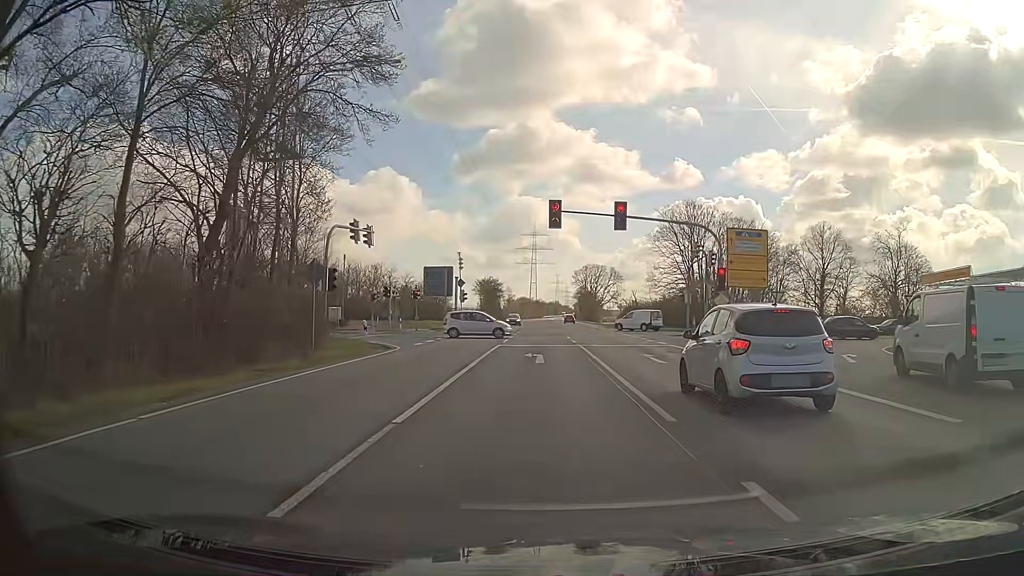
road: secondary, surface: asphalt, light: Day
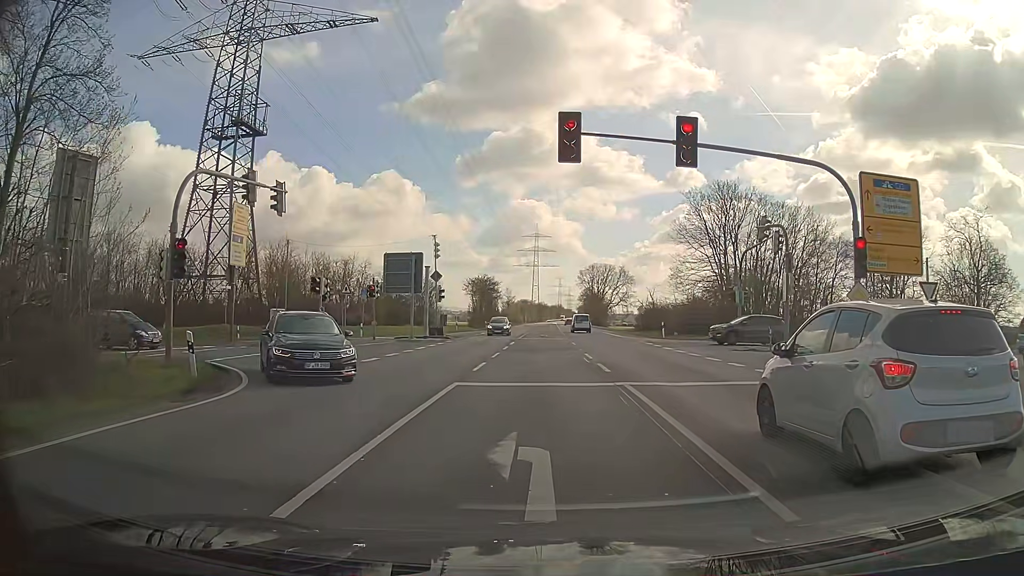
(0.0, +14.6) m; +1°
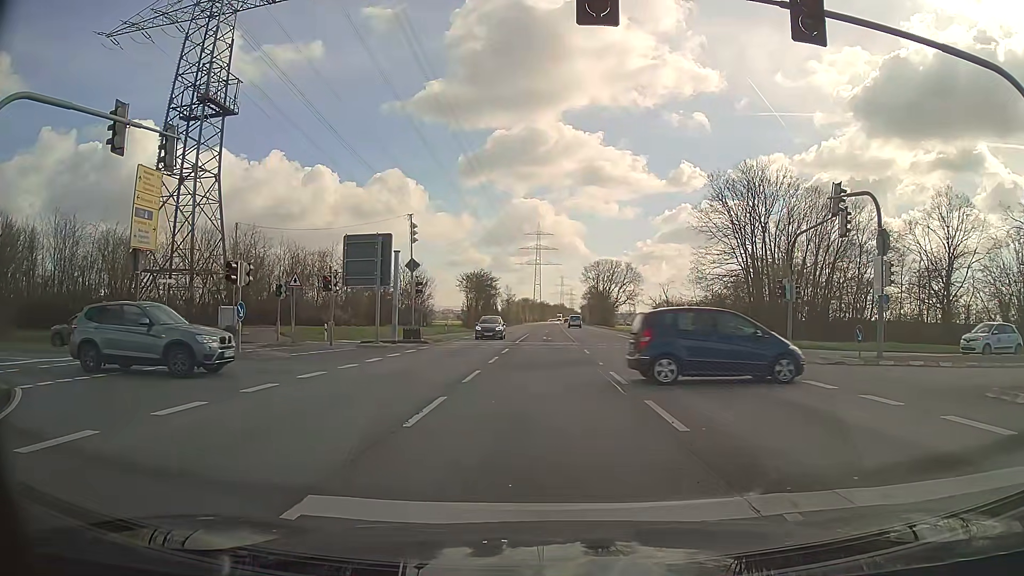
(-0.2, +8.7) m; -1°
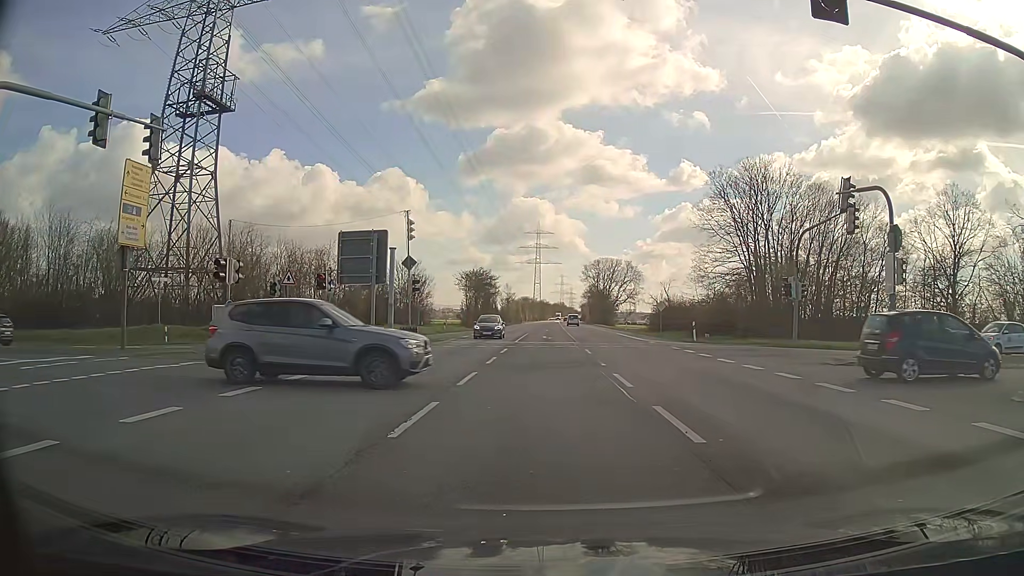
(0.0, +0.7) m; 0°
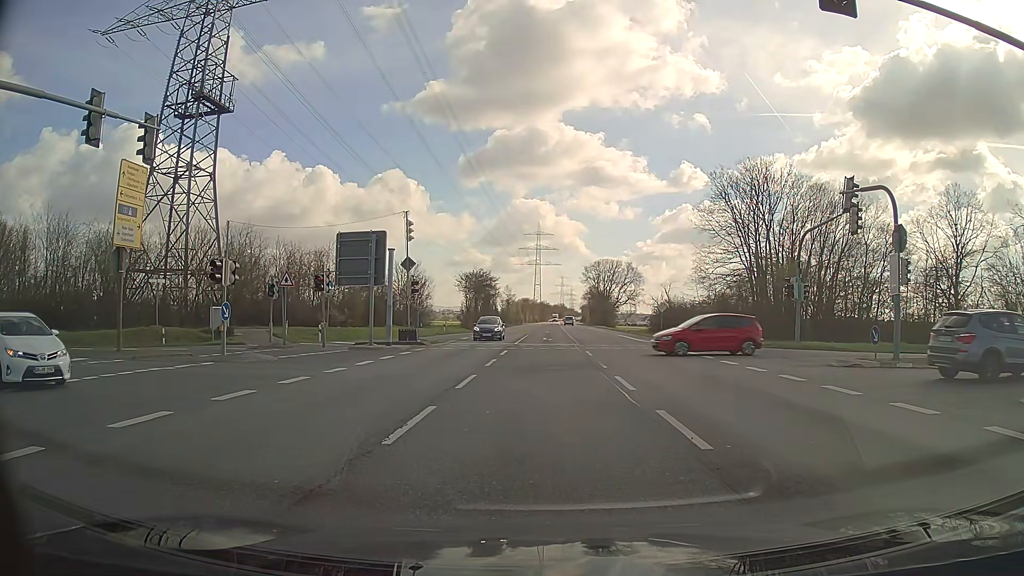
(0.0, +0.3) m; 0°
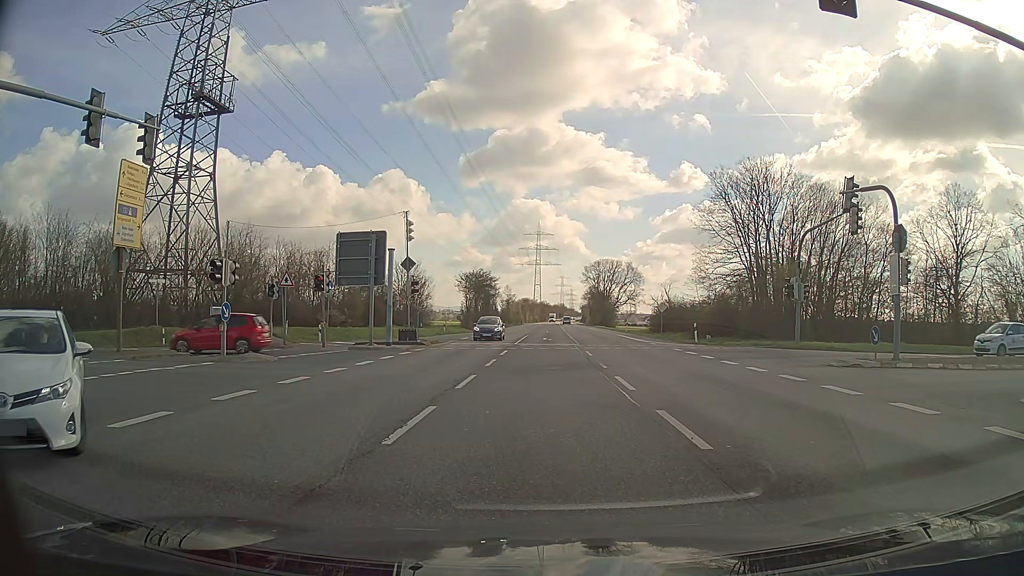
(0.0, 0.0) m; 0°
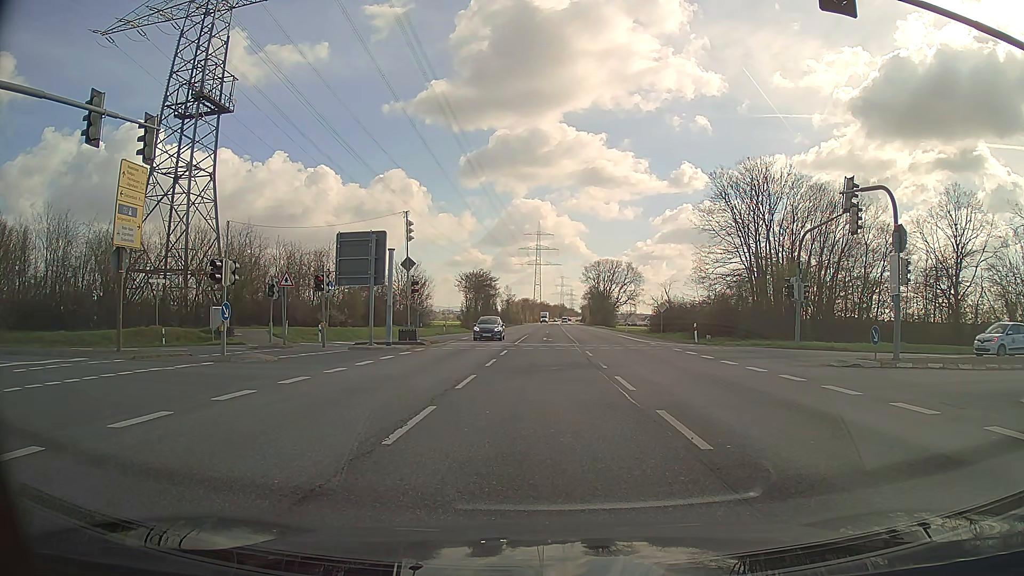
(0.0, 0.0) m; 0°
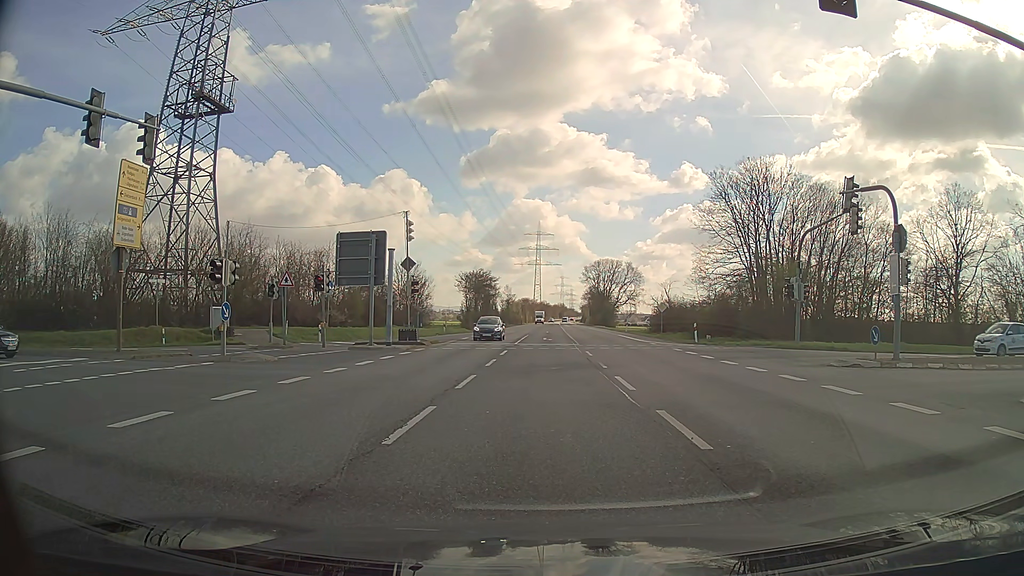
(0.0, 0.0) m; 0°
